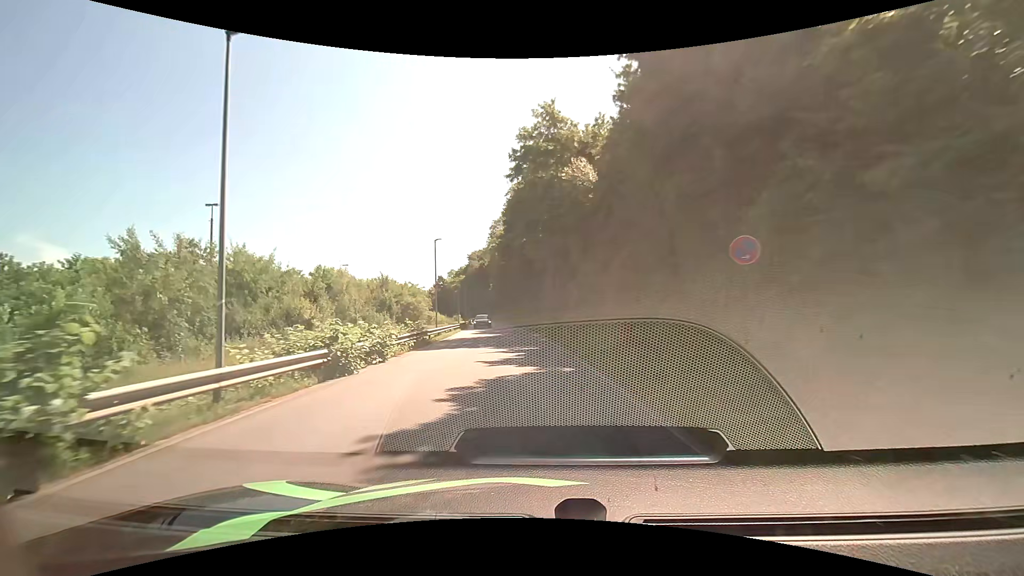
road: residential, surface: asphalt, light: Day
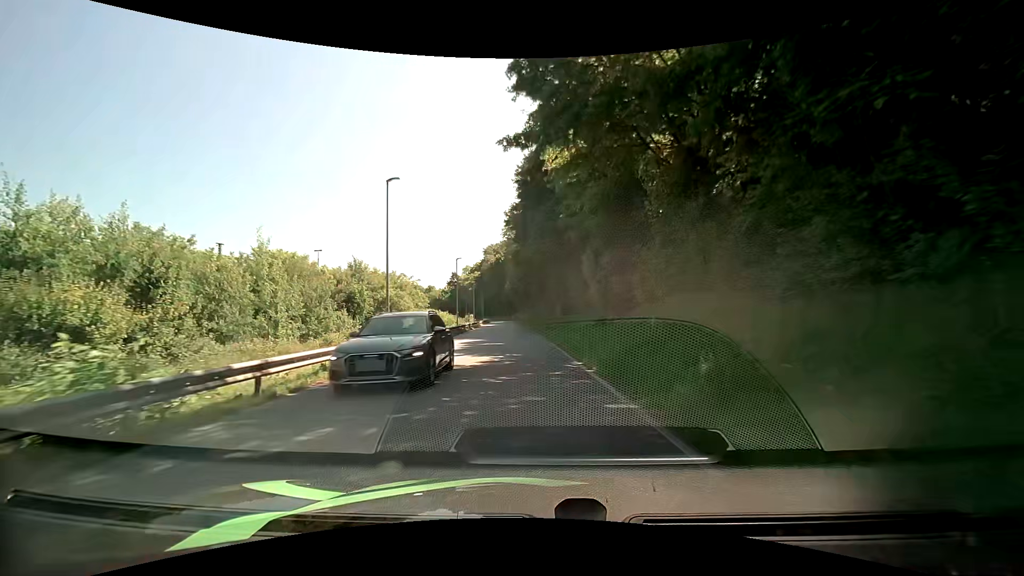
(-0.5, +19.0) m; -2°
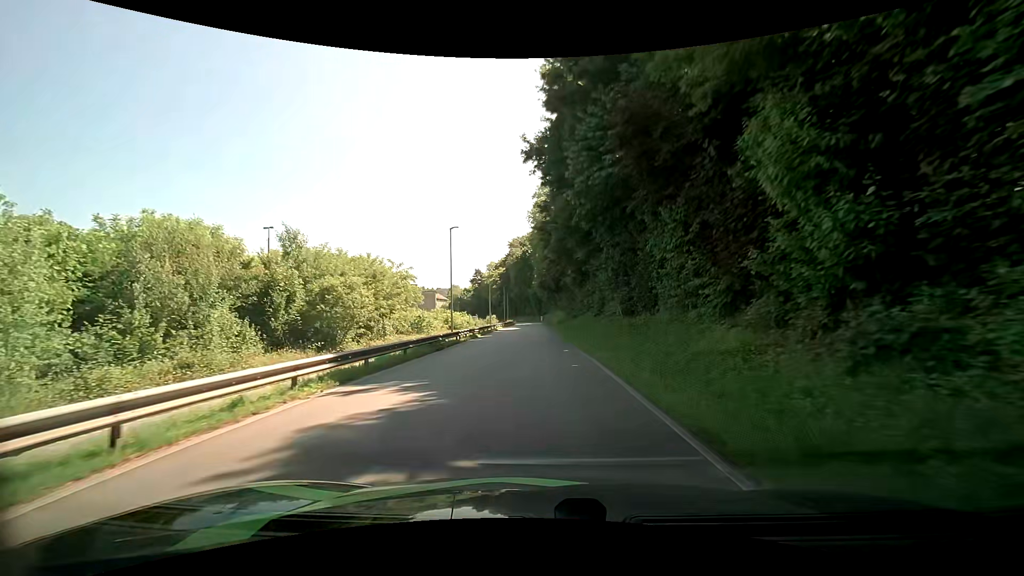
(-0.6, +19.9) m; -3°
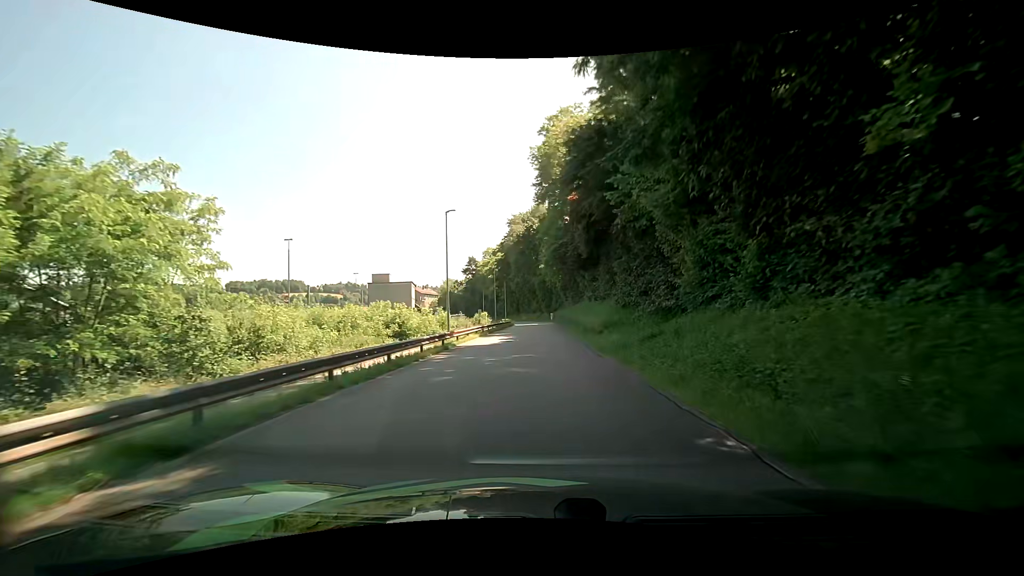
(-0.6, +35.3) m; 0°
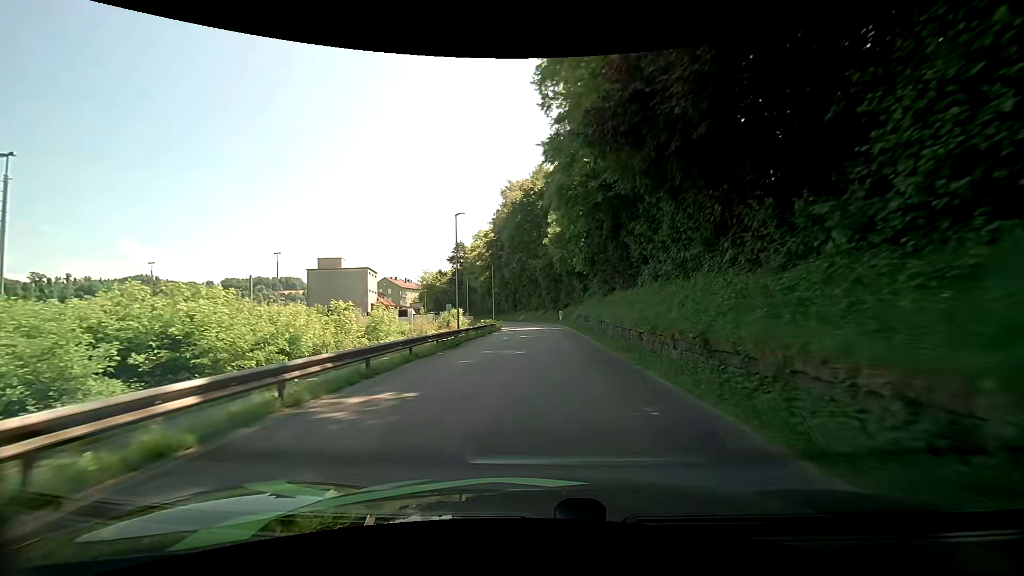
(-0.4, +30.4) m; -1°
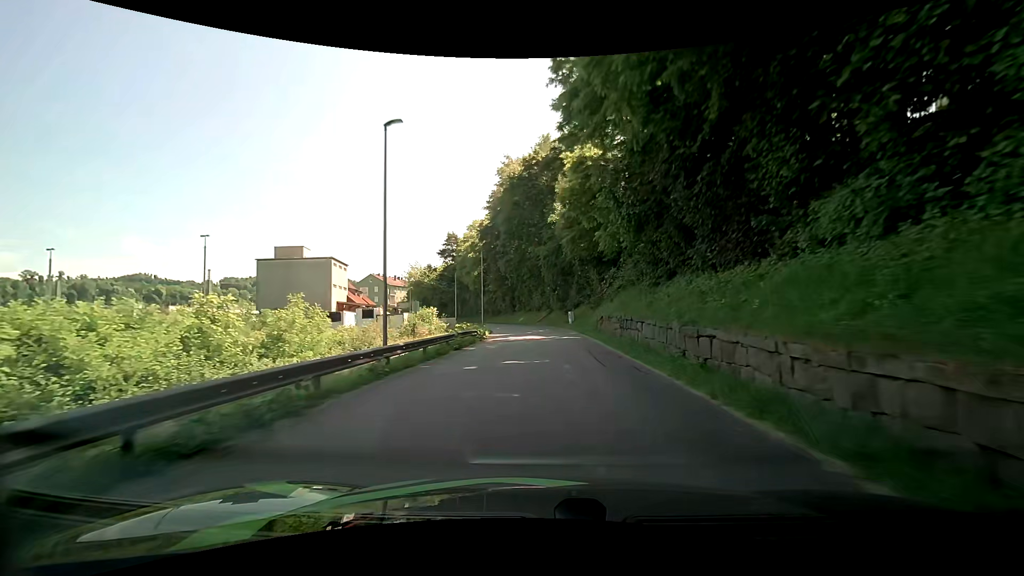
(-0.1, +15.3) m; -1°
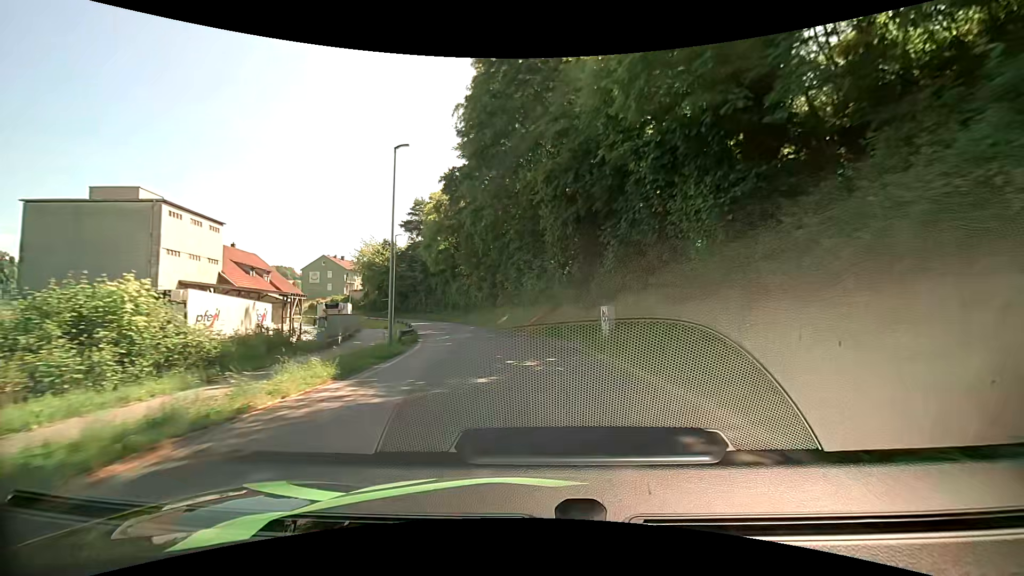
(+0.3, +29.6) m; +1°
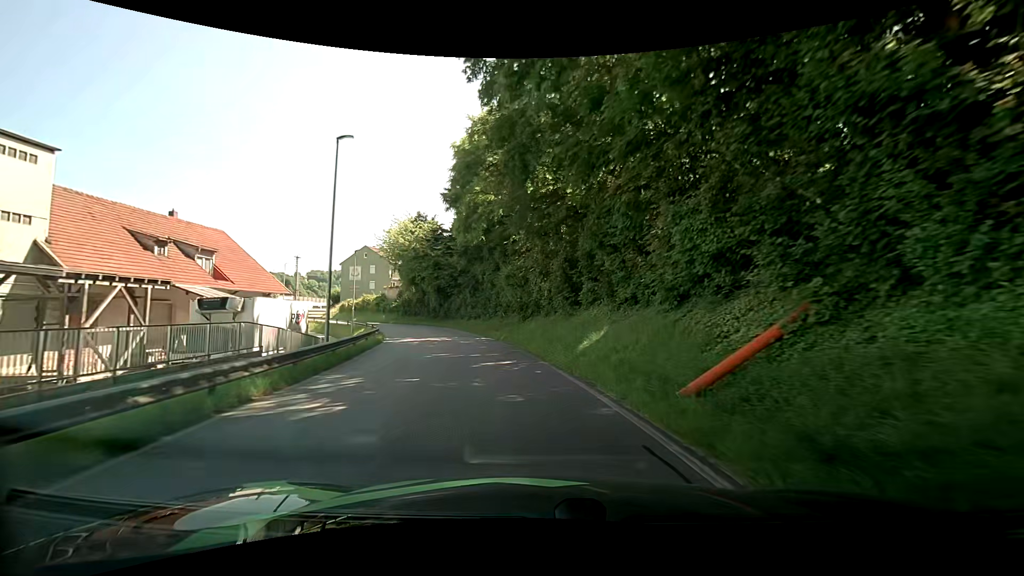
(-1.7, +26.3) m; -9°
(0, +10) (-2, +20) (-4, +30) (-7, +39) (-11, +48) (-17, +57) (-23, +64) (-30, +71) (-37, +79) (-41, +88) m
